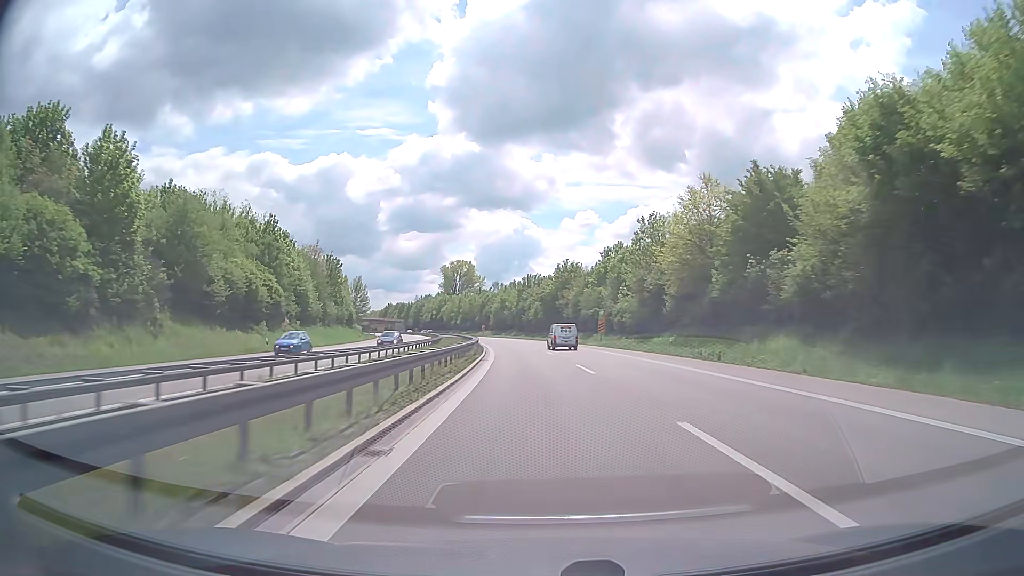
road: trunk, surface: asphalt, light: Day
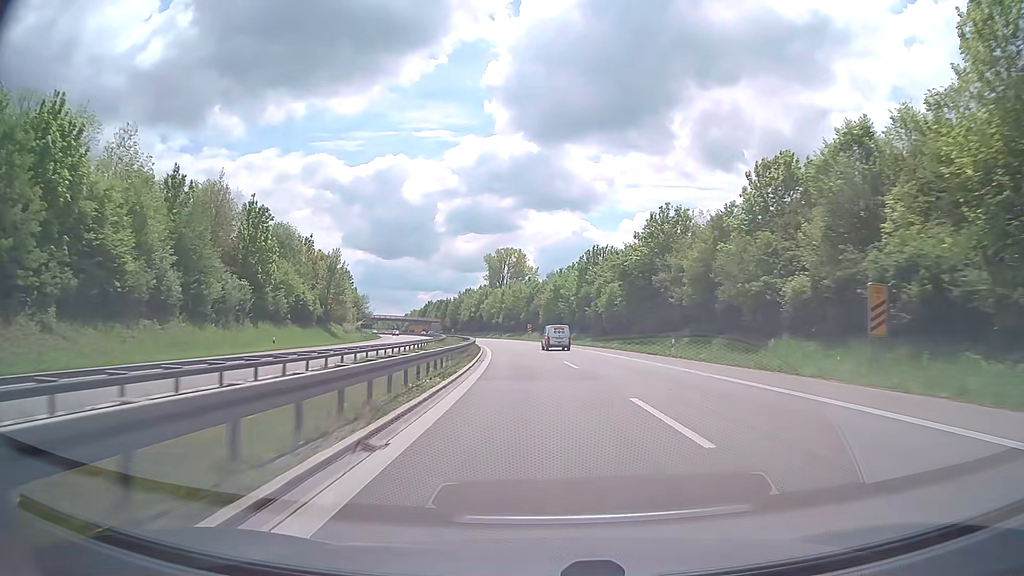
(-2.3, +50.2) m; -5°
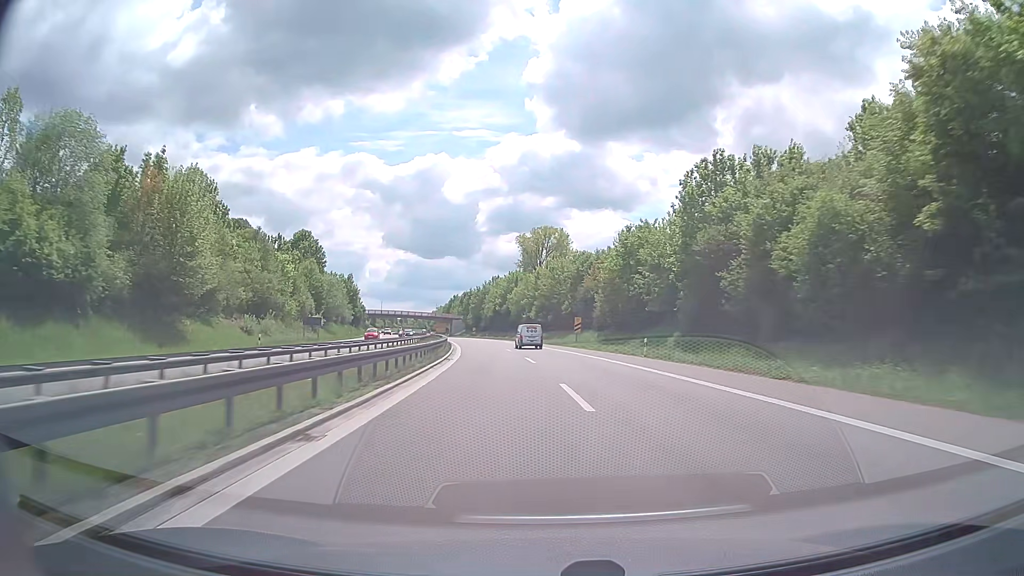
(-1.9, +50.4) m; -4°
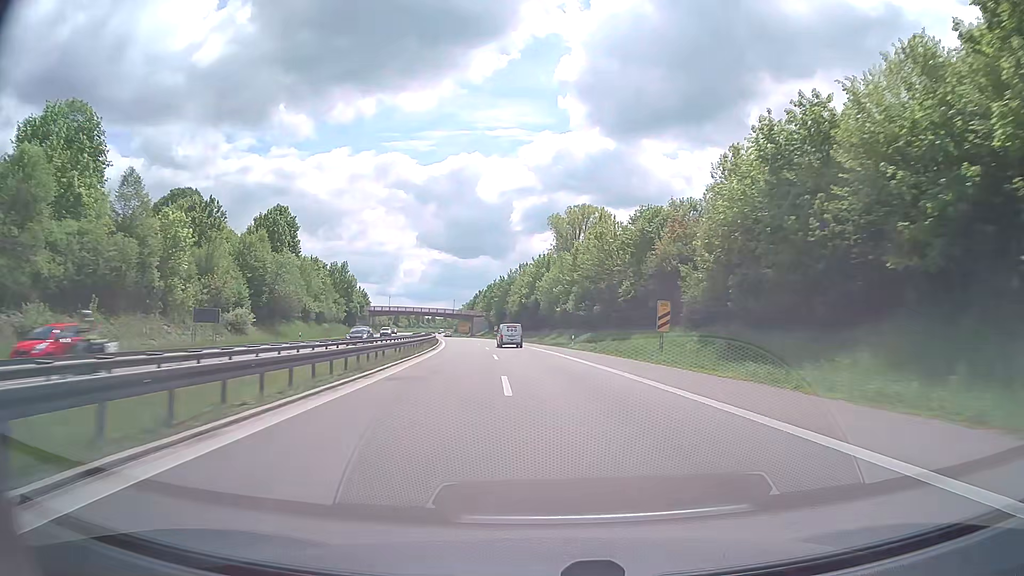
(-0.7, +33.4) m; -3°
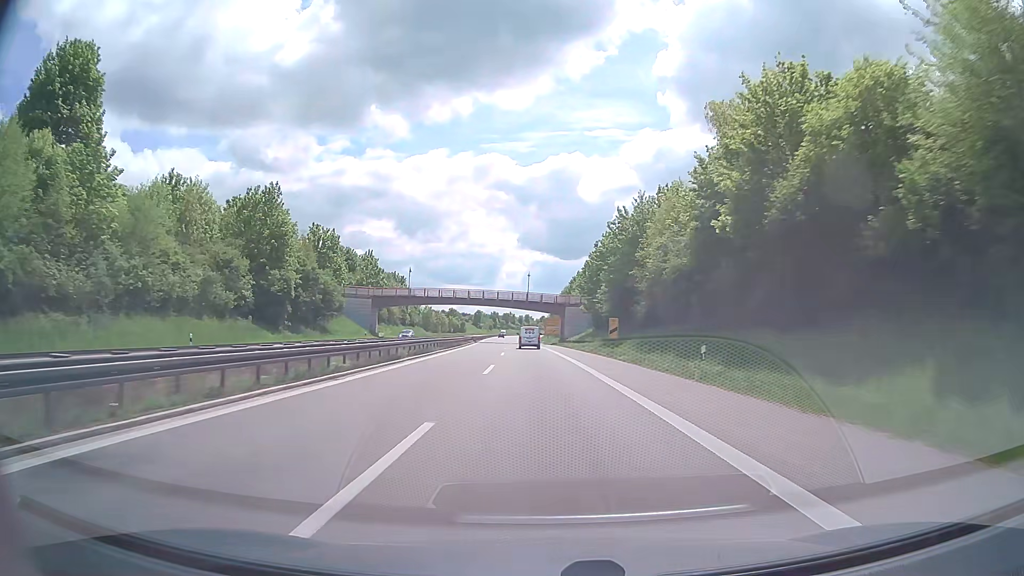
(-7.1, +82.4) m; -9°
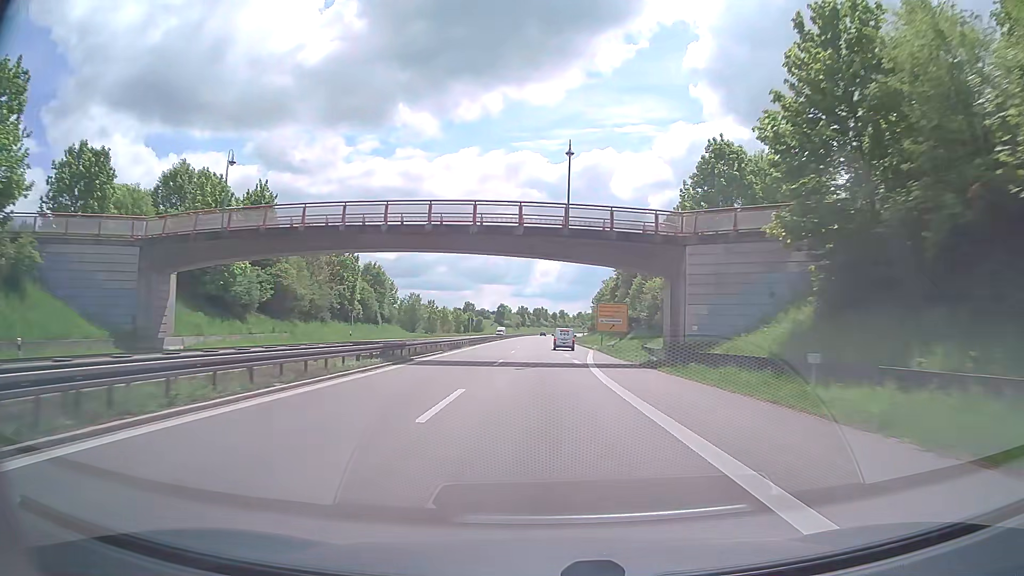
(-2.0, +66.4) m; -3°
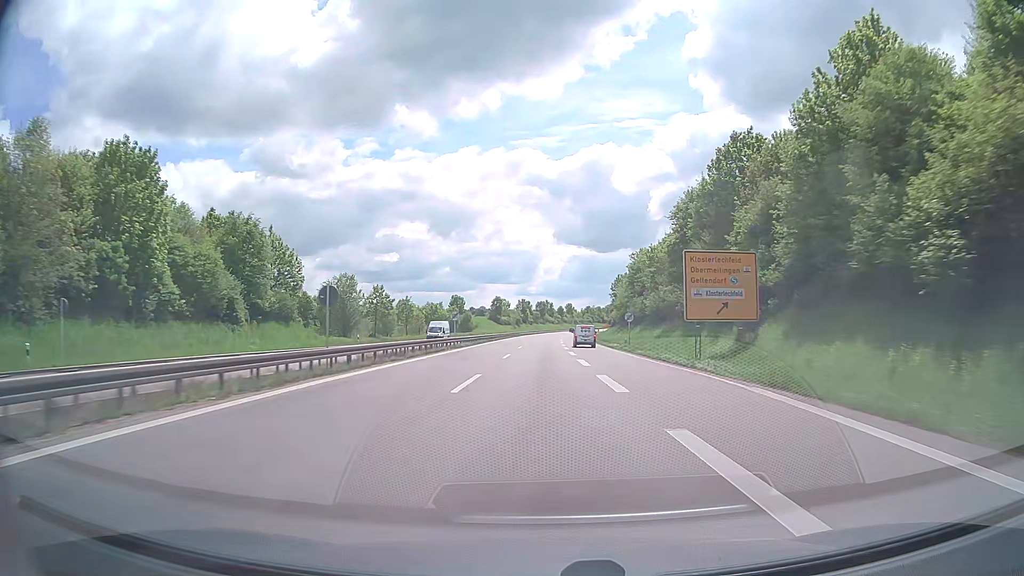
(-0.3, +49.9) m; 0°
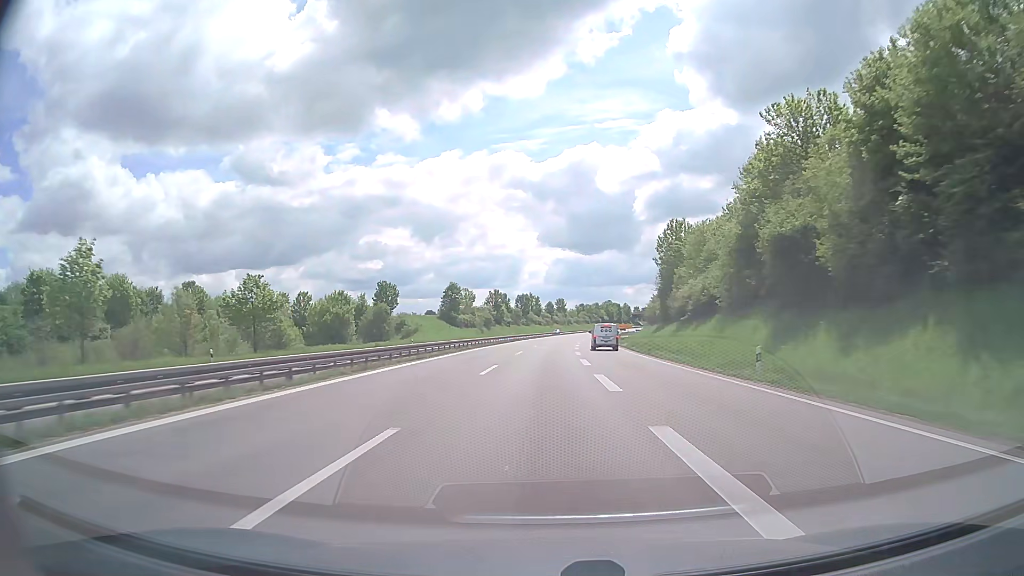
(+0.5, +83.7) m; +1°
(0, +10) (0, +20) (0, +30) (+1, +40) (+1, +50) (+2, +60) (+2, +70) (+3, +80) (+3, +90) (+4, +100) m
